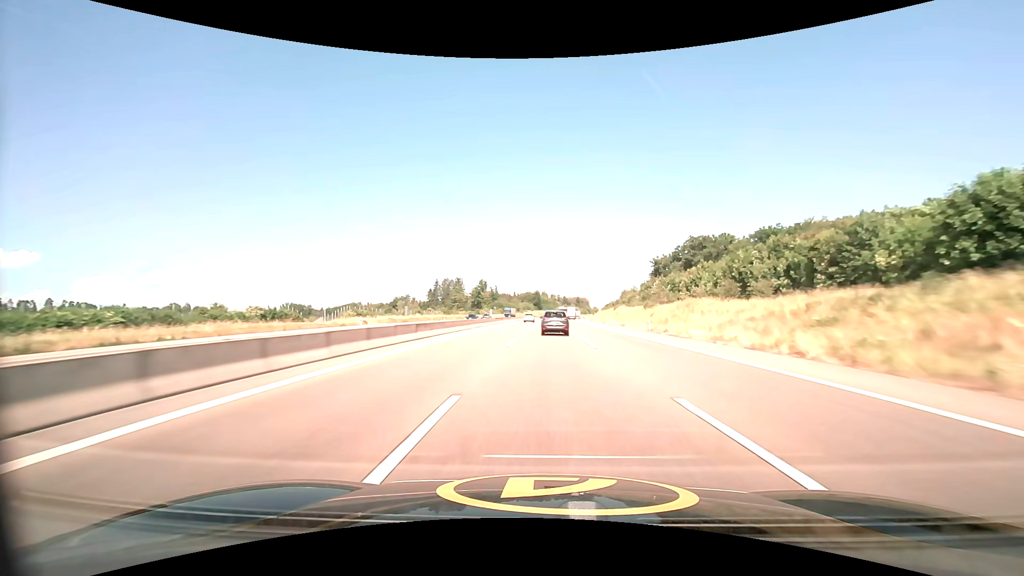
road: motorway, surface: asphalt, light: Day
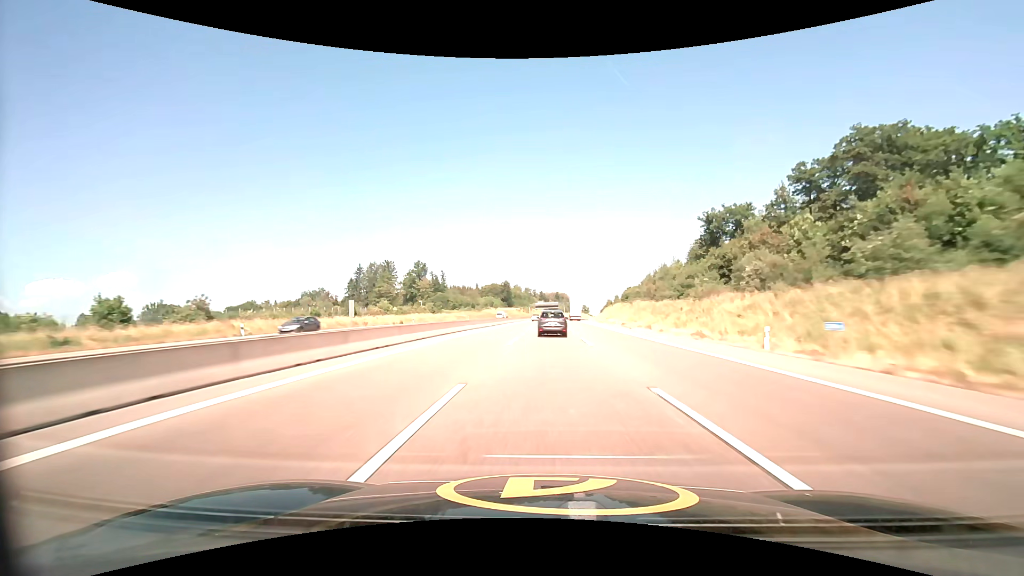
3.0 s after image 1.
(+3.0, +123.4) m; +3°
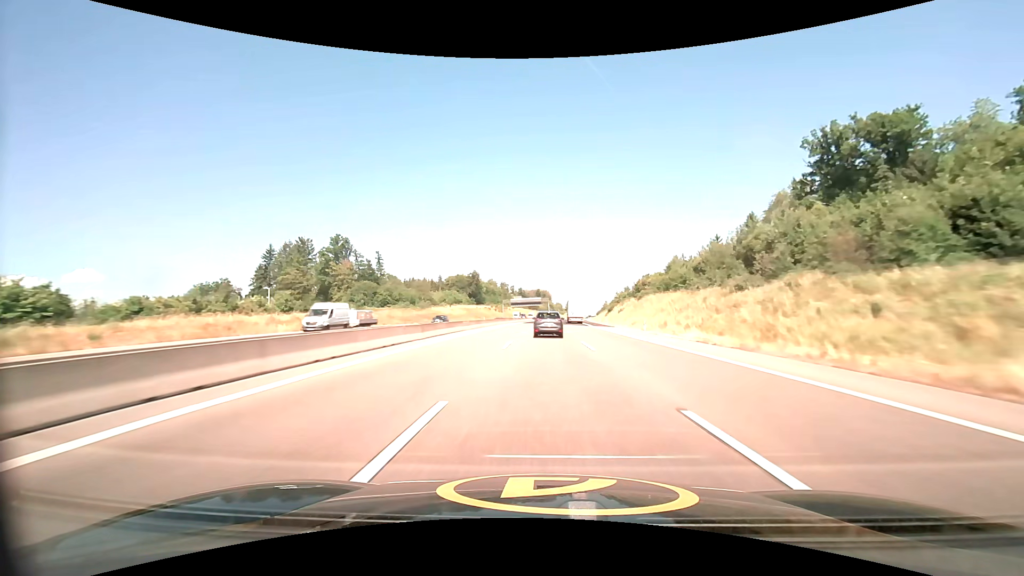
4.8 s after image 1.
(+1.2, +73.2) m; +2°
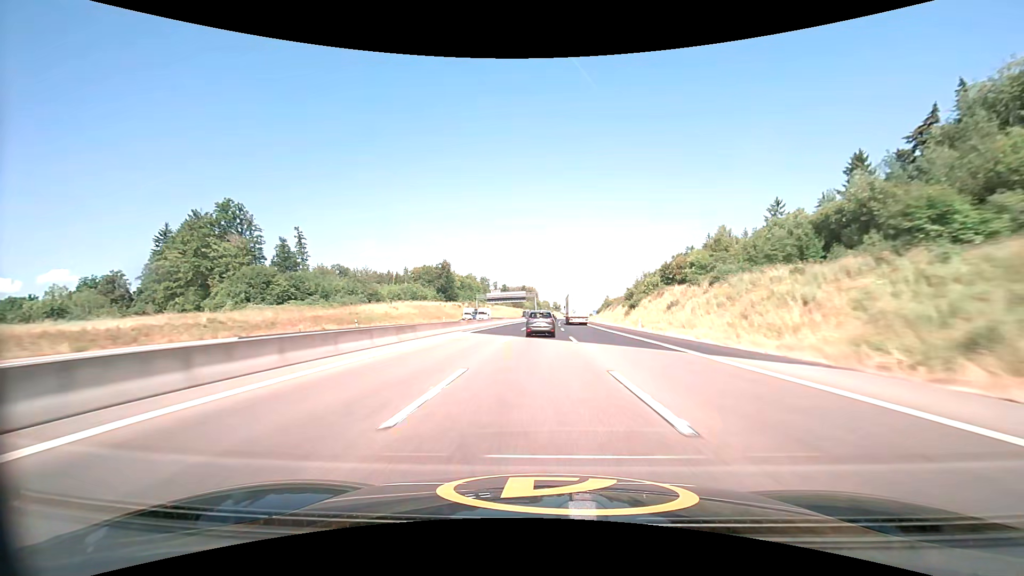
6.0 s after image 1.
(+0.7, +48.9) m; +2°
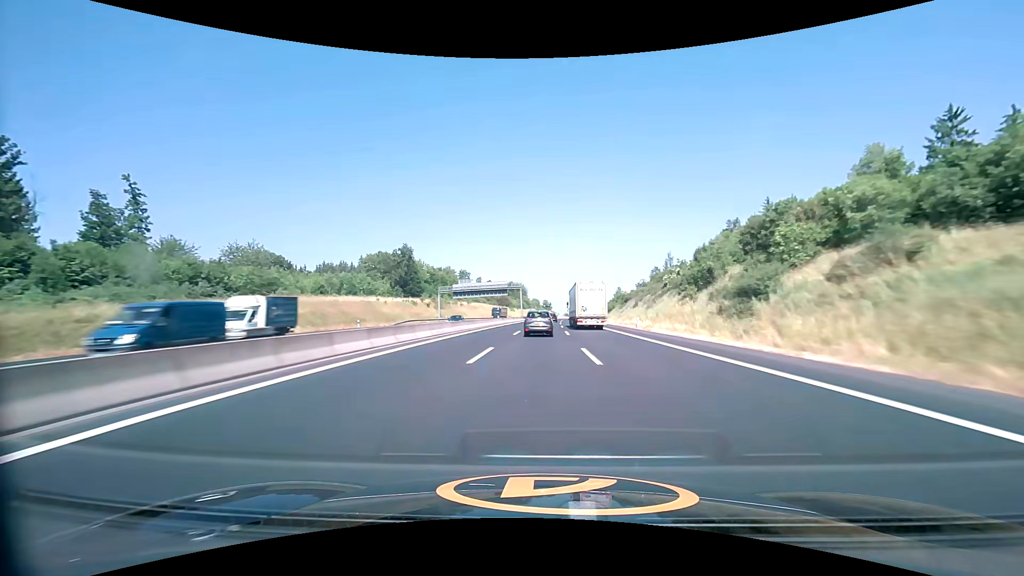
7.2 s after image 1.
(+0.5, +49.0) m; +1°
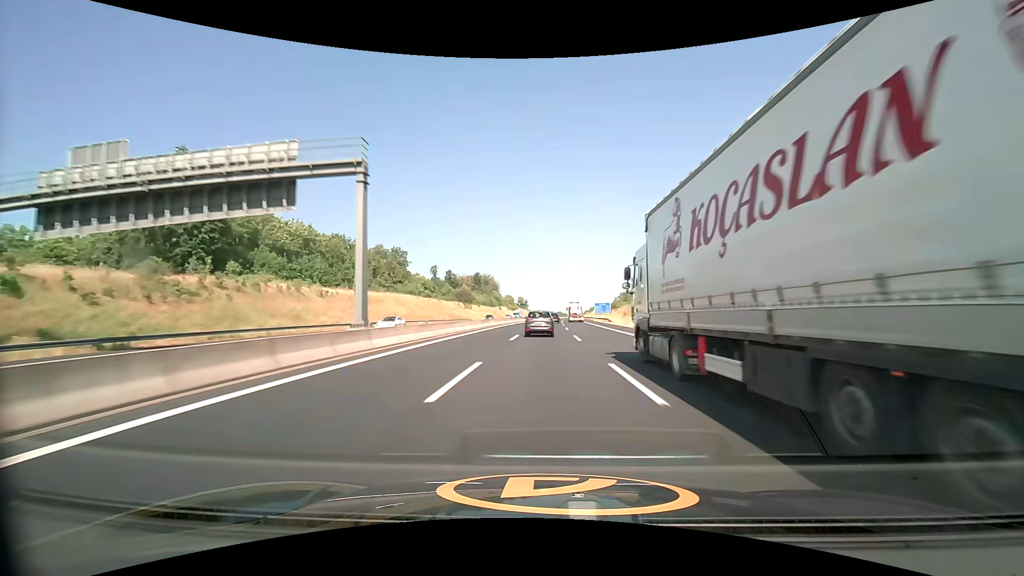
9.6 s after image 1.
(+2.2, +98.2) m; +3°
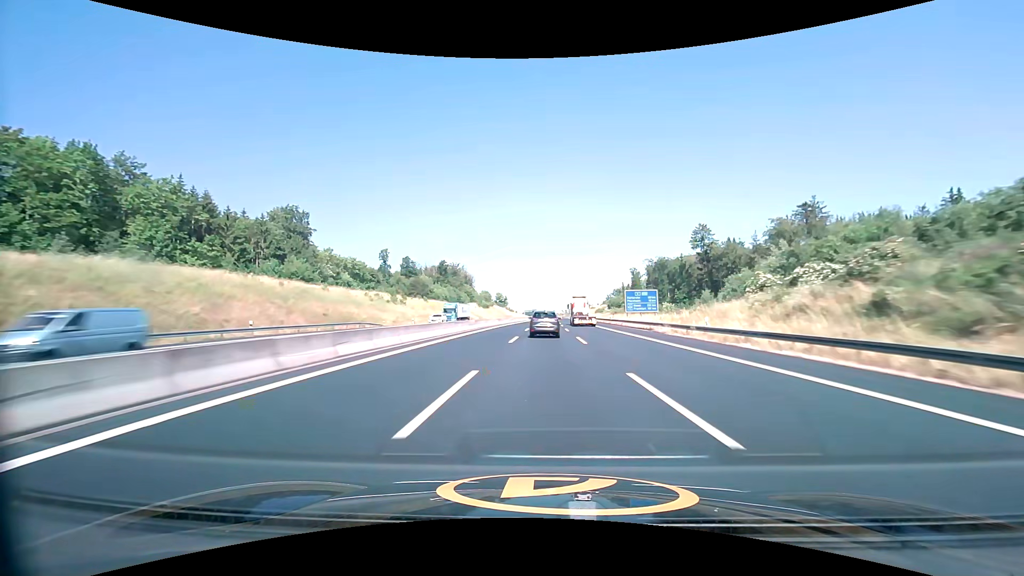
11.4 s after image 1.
(+1.4, +73.5) m; +2°
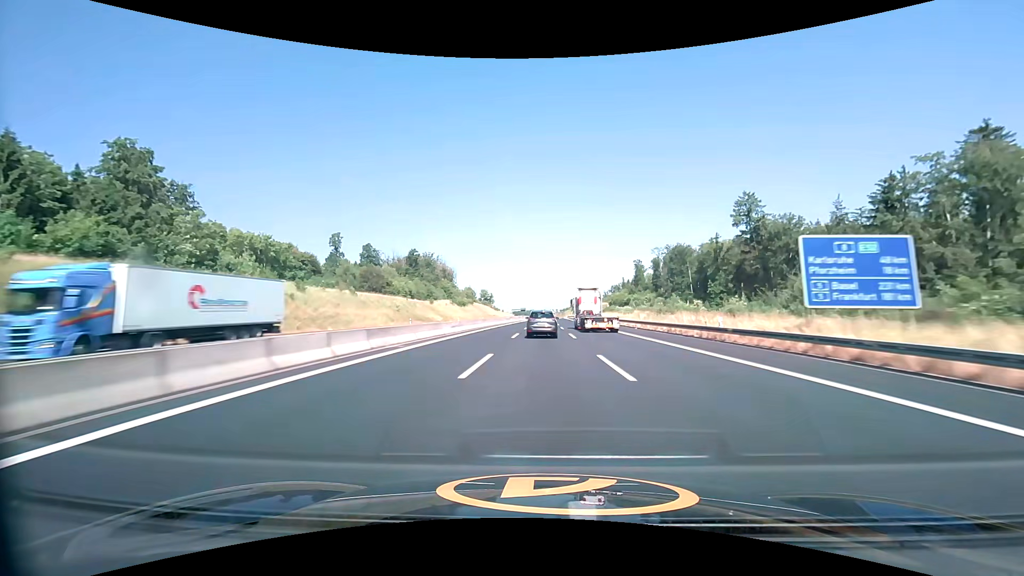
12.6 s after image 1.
(+0.6, +48.8) m; +1°
(0, +10) (0, +20) (0, +30) (0, +40) (0, +50) (0, +60) (0, +70) (+1, +80) (+1, +90) (+1, +100) m
